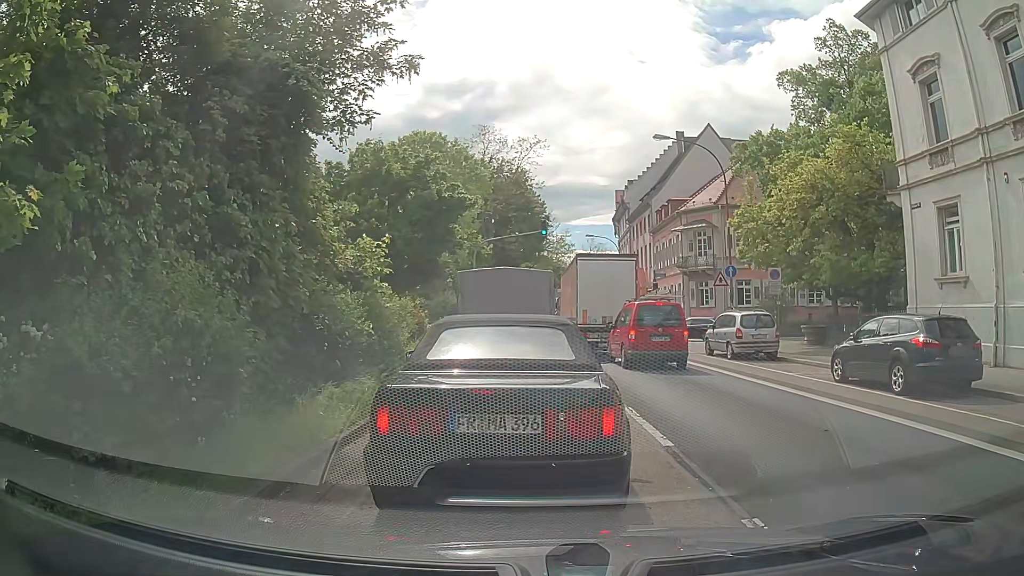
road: primary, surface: asphalt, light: Day
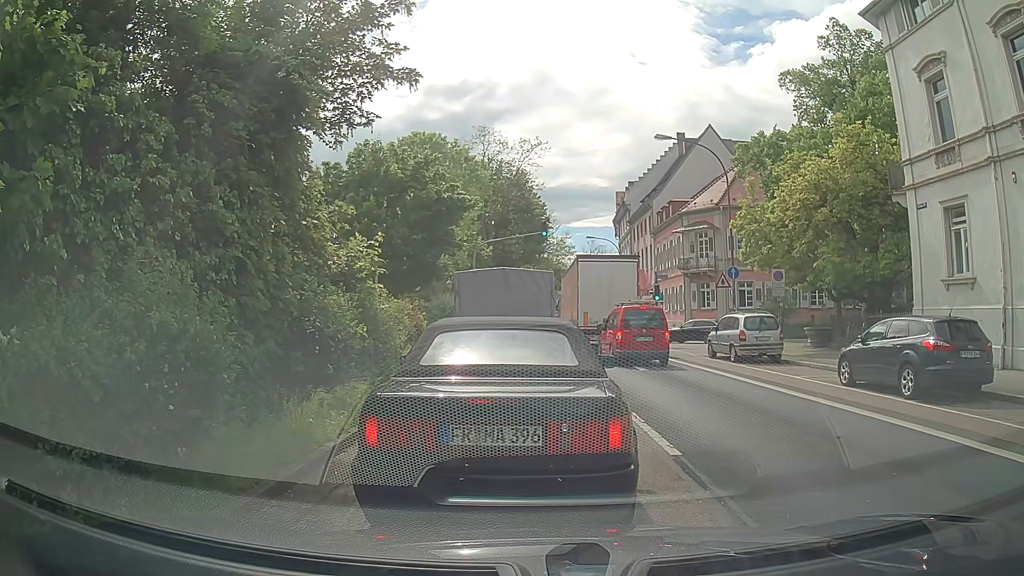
(0.0, +0.4) m; 0°
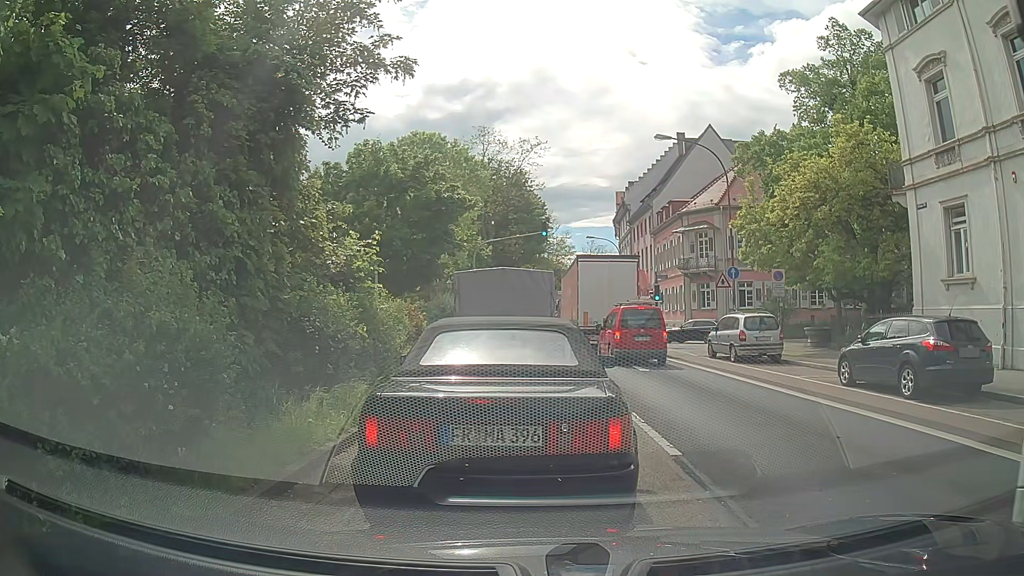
(0.0, 0.0) m; 0°
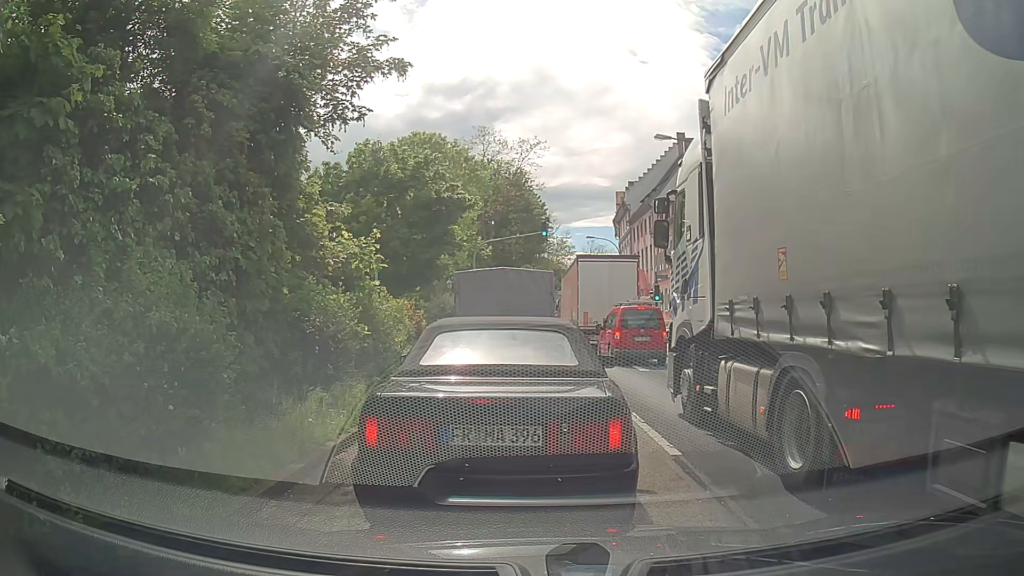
(0.0, 0.0) m; 0°
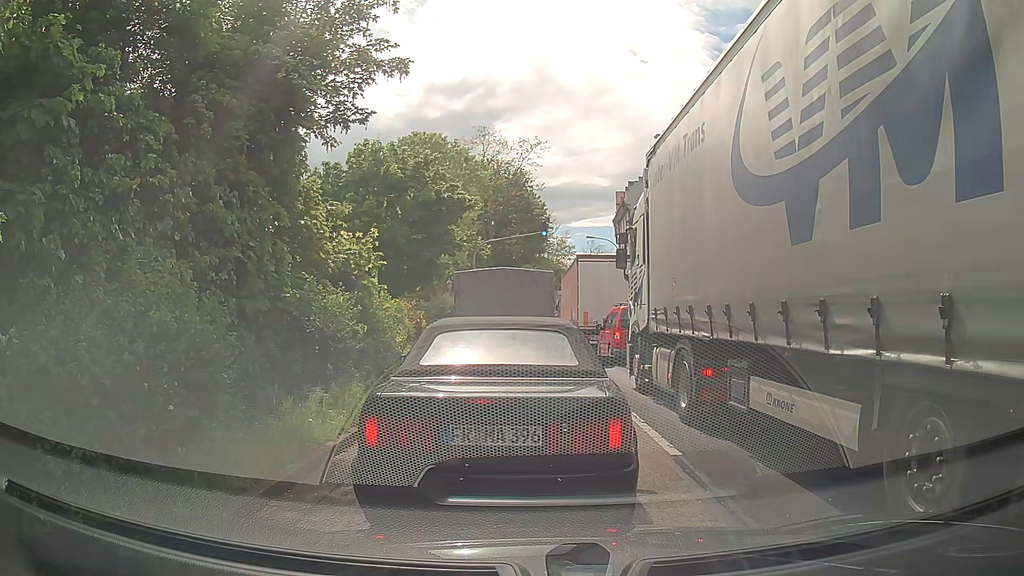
(0.0, 0.0) m; 0°
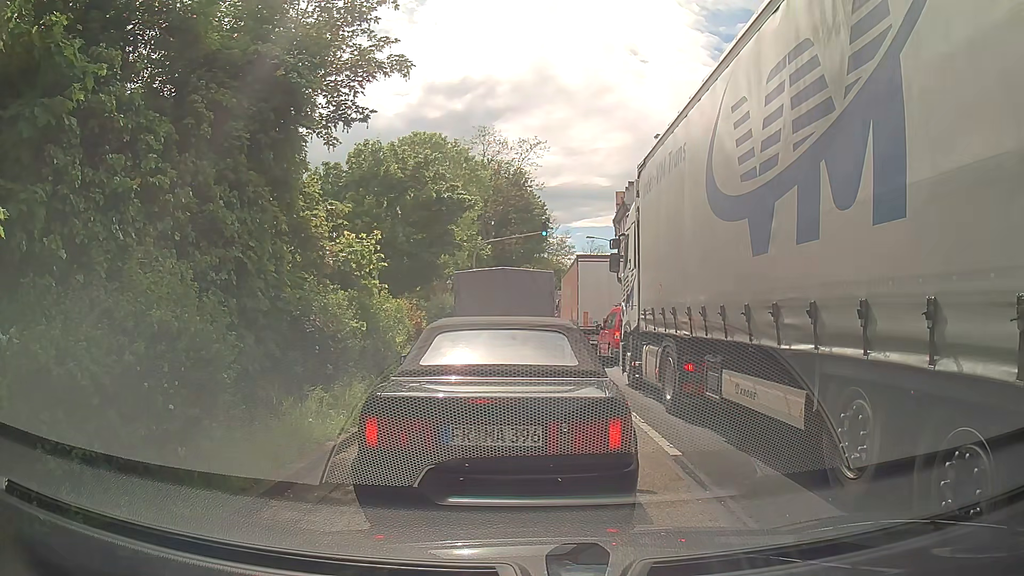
(0.0, 0.0) m; 0°
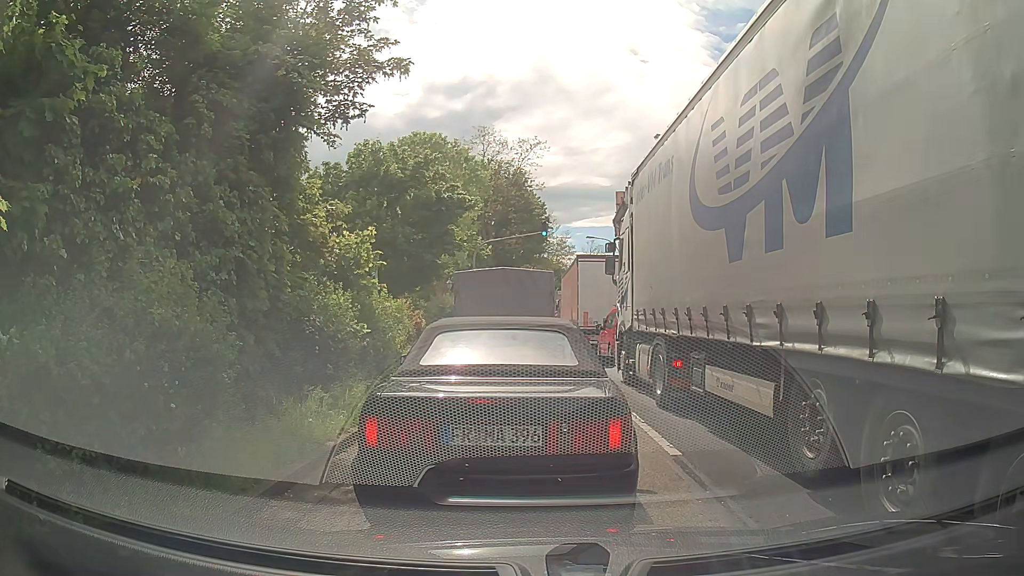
(0.0, 0.0) m; 0°
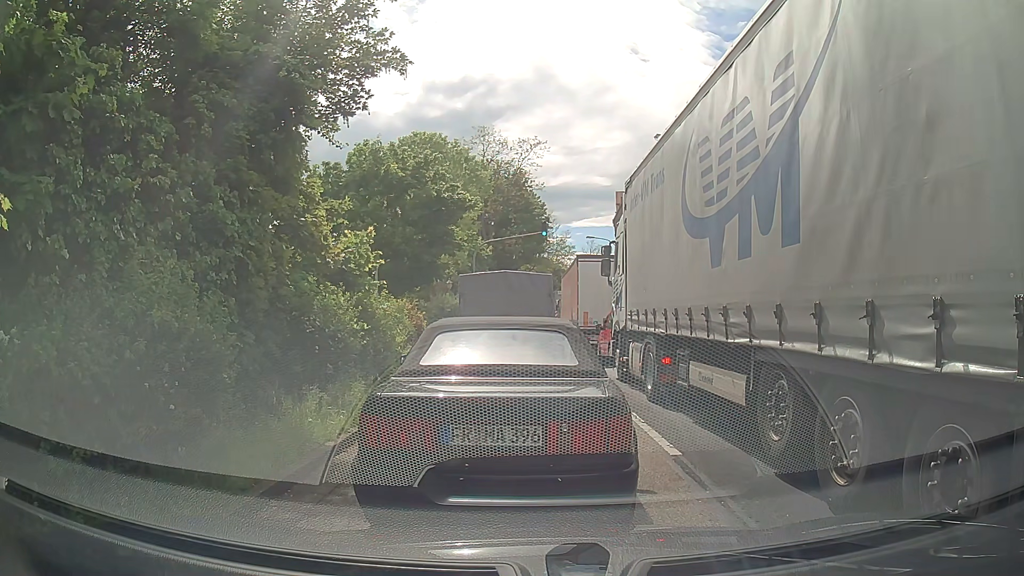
(0.0, 0.0) m; 0°
